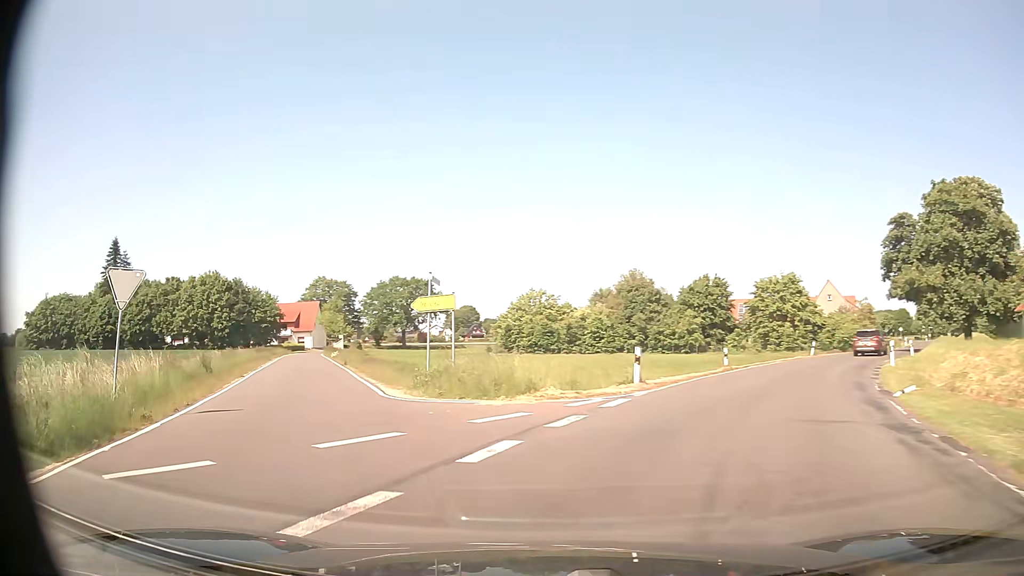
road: secondary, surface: asphalt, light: Day
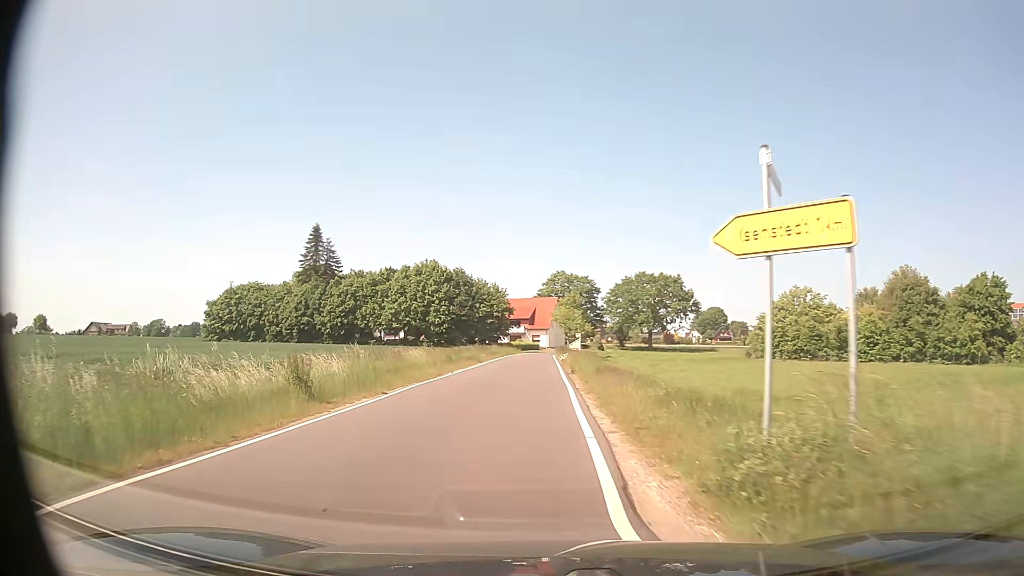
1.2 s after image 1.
(-2.4, +11.9) m; -21°
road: unclassified
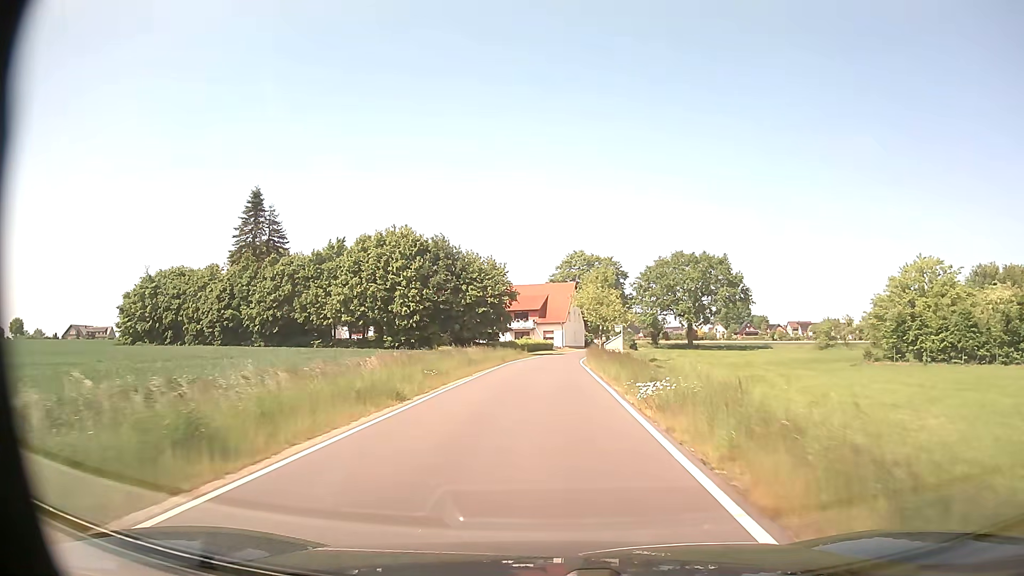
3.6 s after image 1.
(-1.0, +29.9) m; -1°
(0, +10) (0, +20) (0, +30) (0, +40) (+1, +50) (+2, +60) (+3, +70) (+5, +80) (+7, +90) (+9, +99) m
